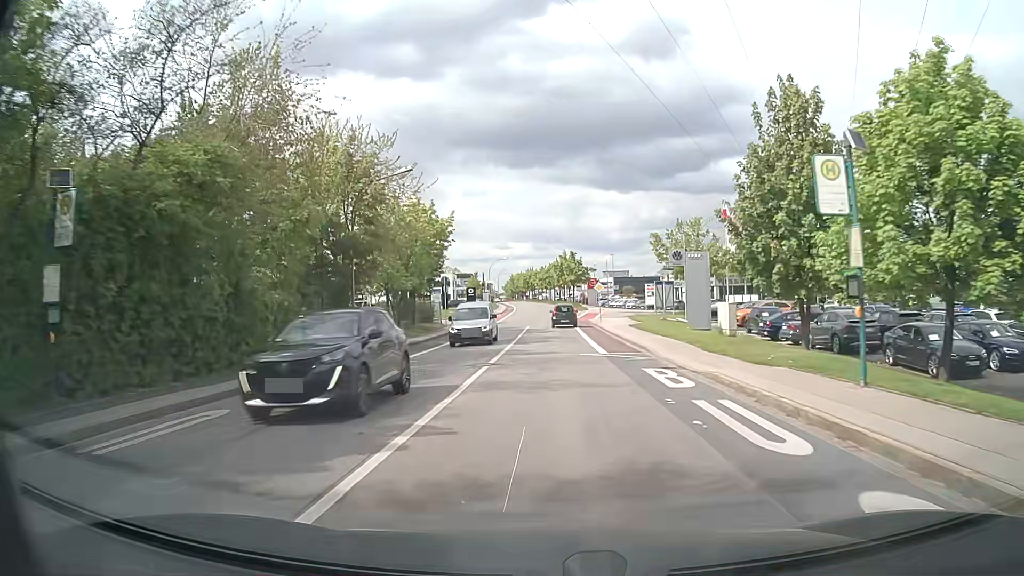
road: tertiary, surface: asphalt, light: Day
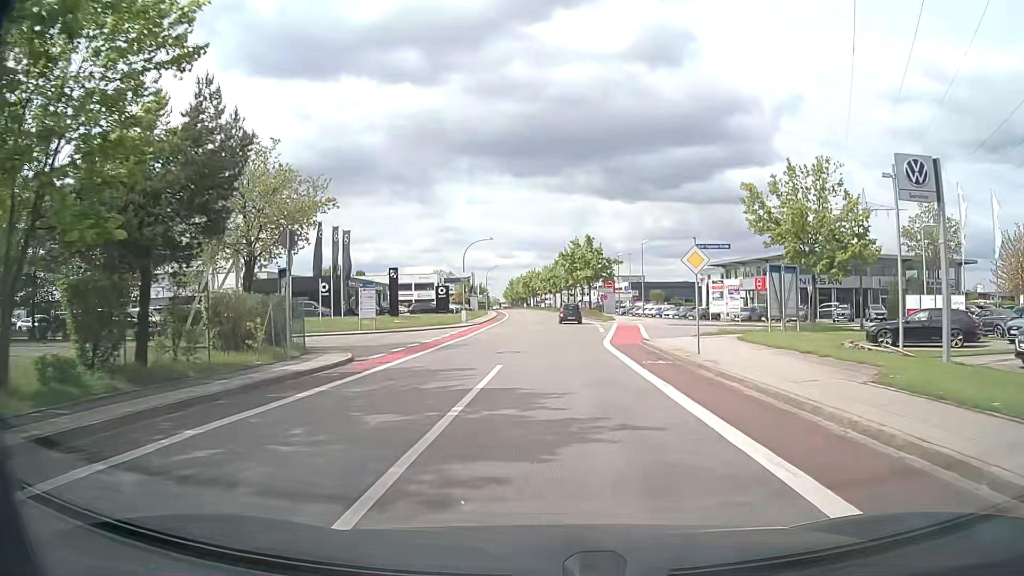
(-0.2, +31.6) m; 0°
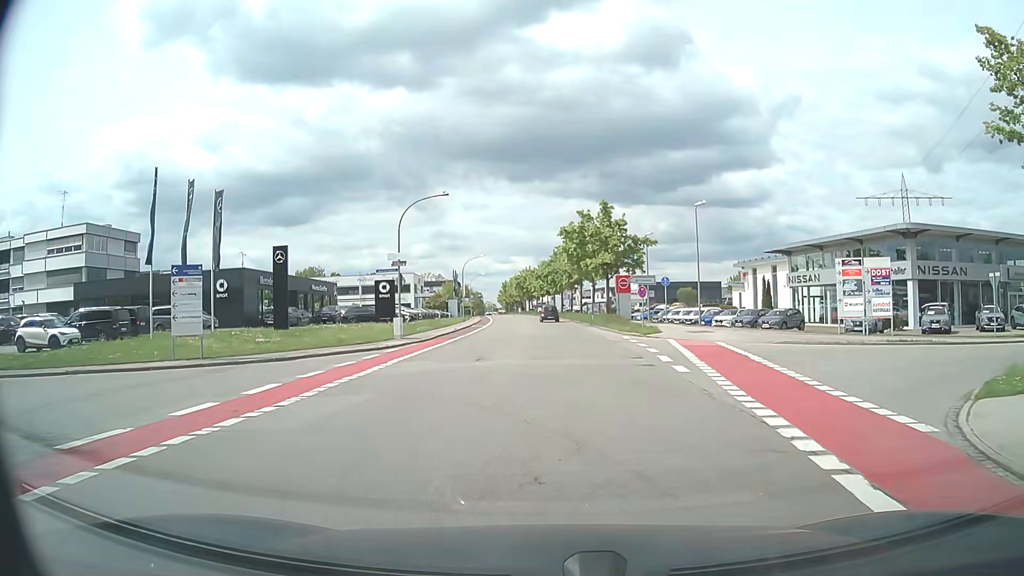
(+0.1, +24.0) m; 0°
